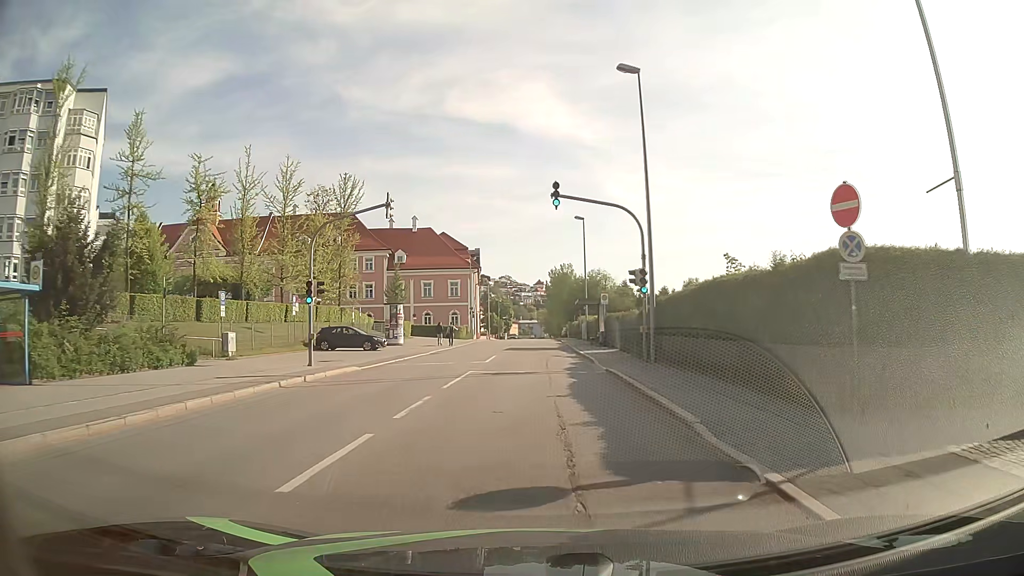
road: tertiary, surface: asphalt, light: Day
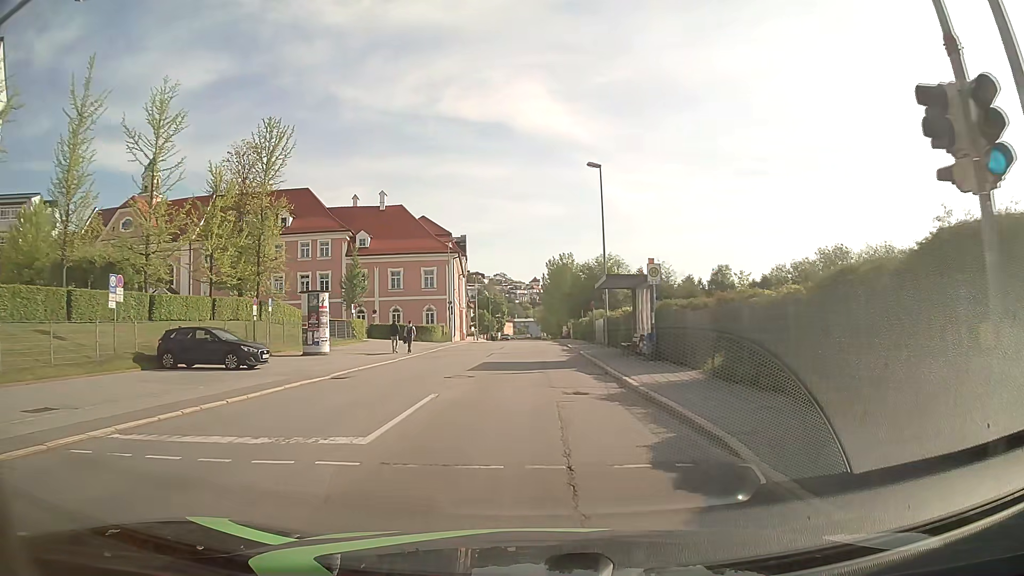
(+0.1, +18.0) m; +1°
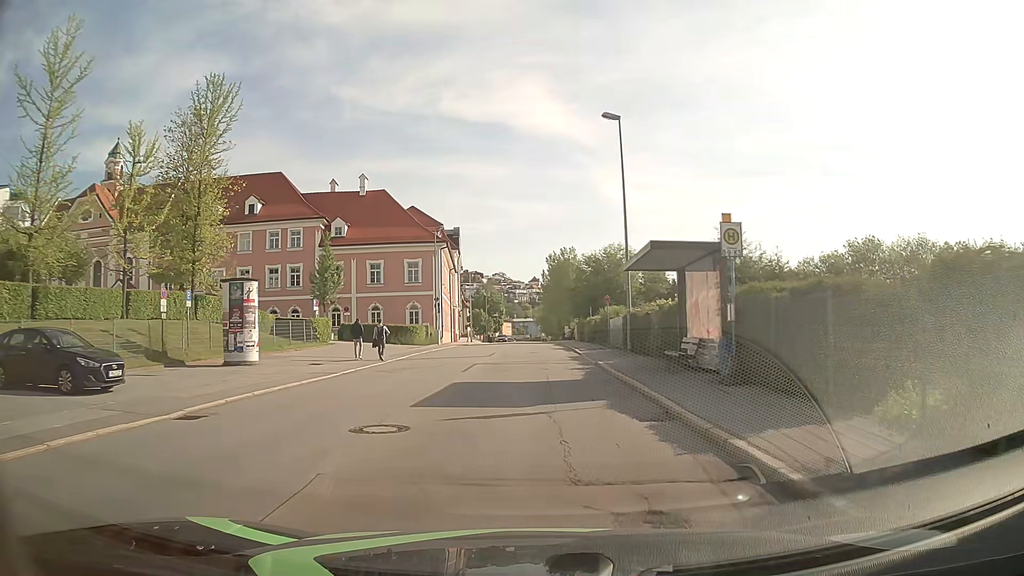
(0.0, +9.1) m; 0°
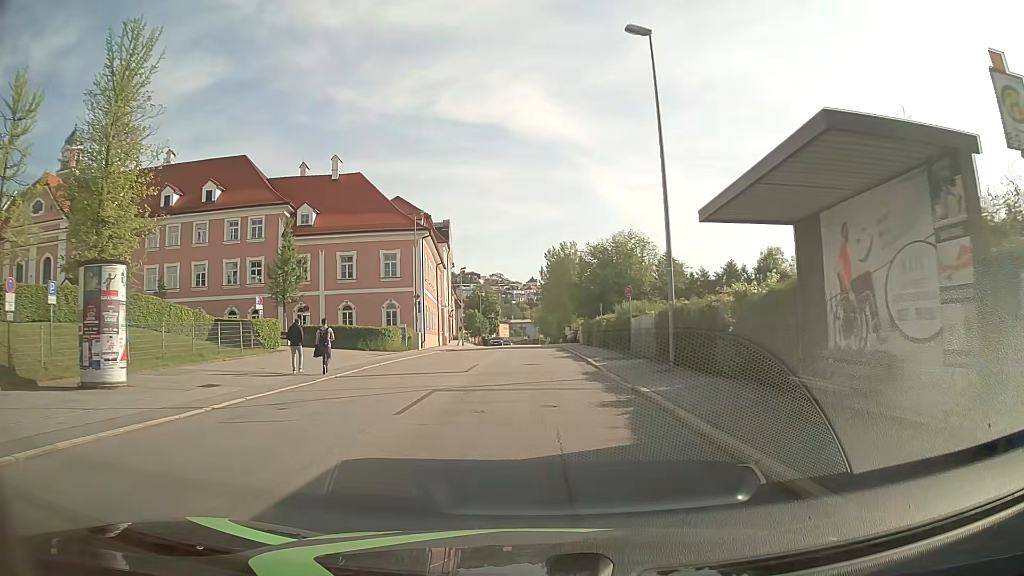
(+0.1, +9.0) m; 0°
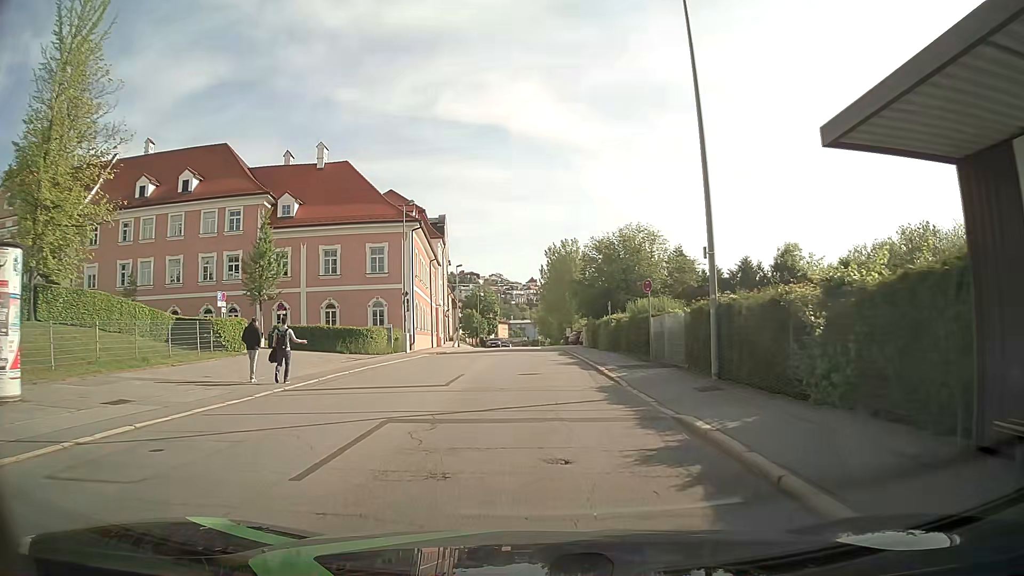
(0.0, +4.5) m; 0°
(0, +10) (0, +20) (0, +30) (0, +40) (0, +50) (0, +60) (0, +70) (0, +80) (0, +90) (0, +100) m
